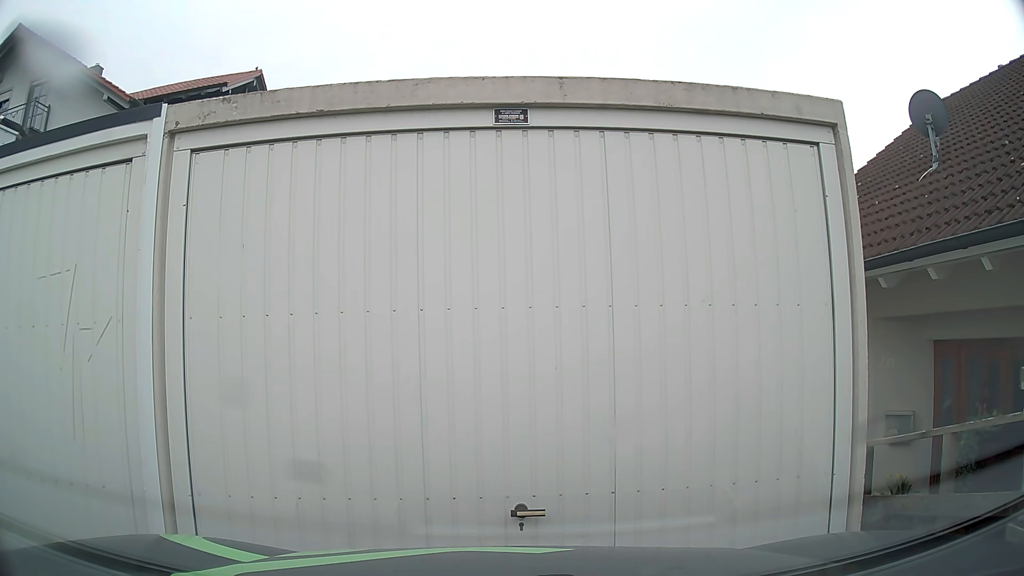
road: residential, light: Day
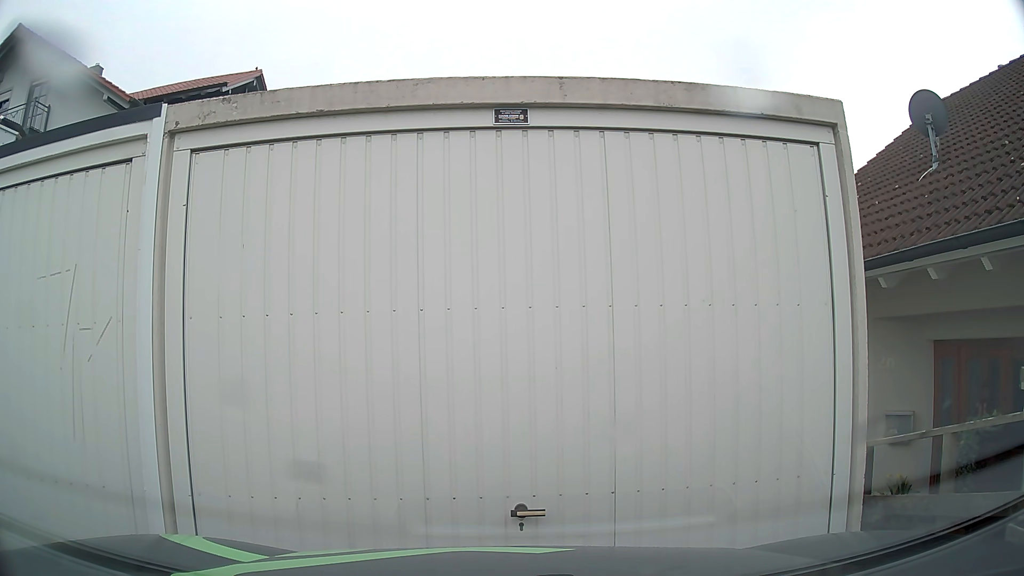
(0.0, 0.0) m; 0°
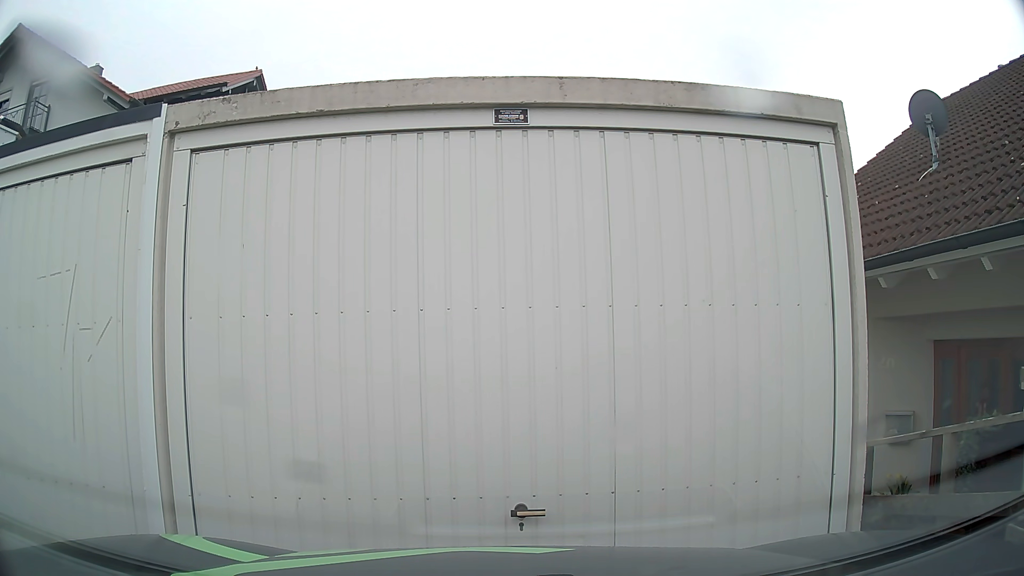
(0.0, 0.0) m; 0°
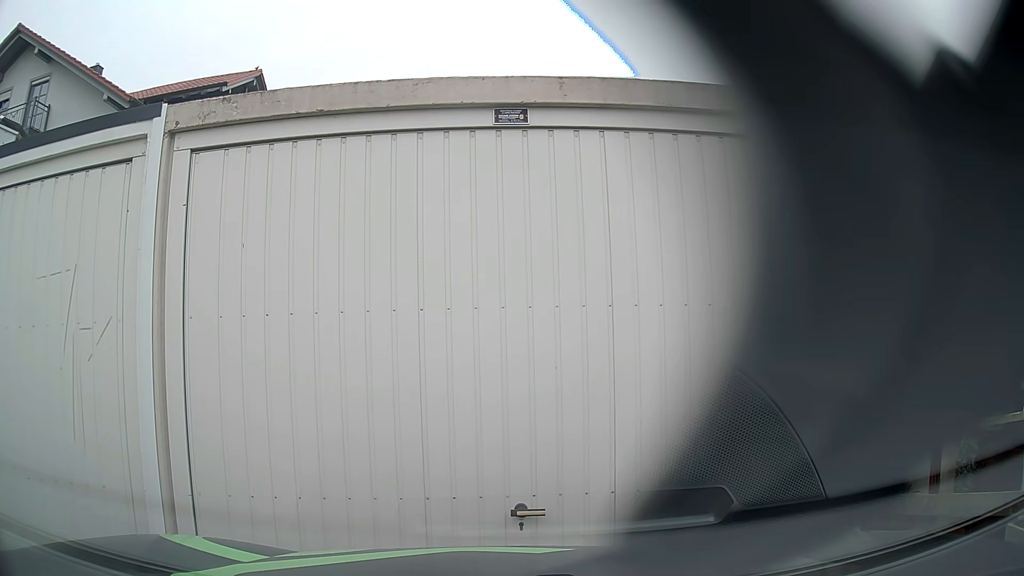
(0.0, 0.0) m; 0°
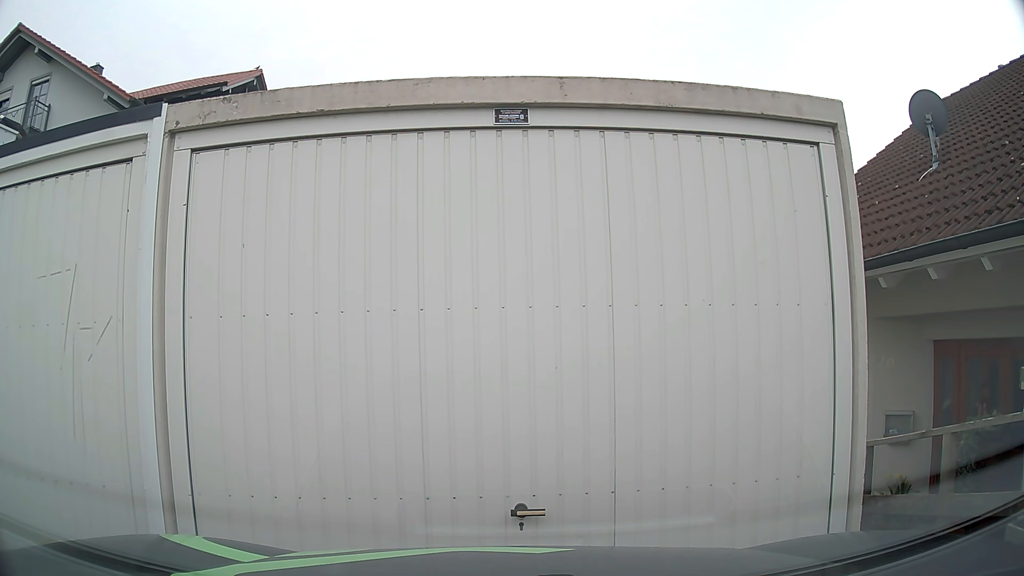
(0.0, 0.0) m; 0°
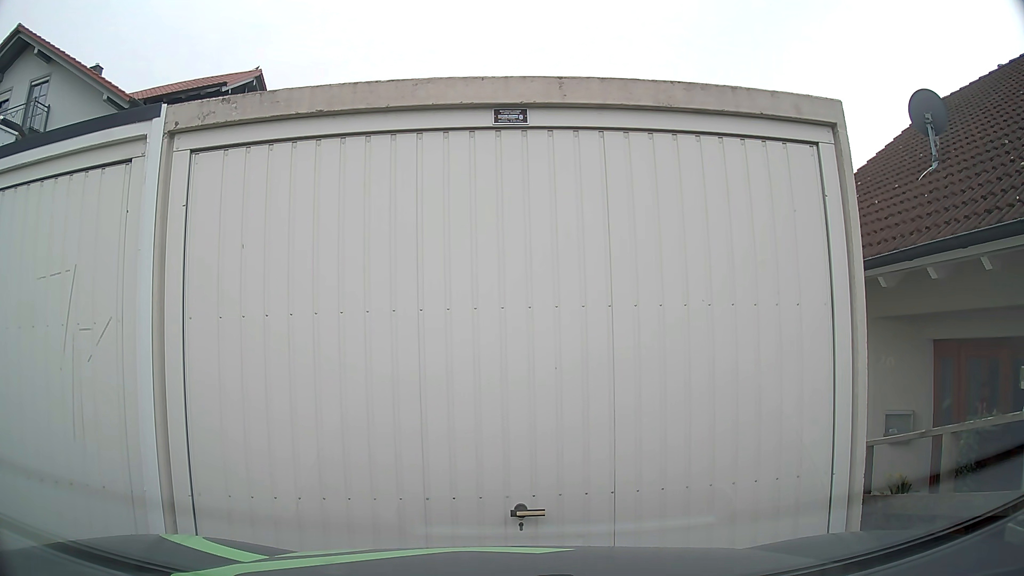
(0.0, 0.0) m; 0°
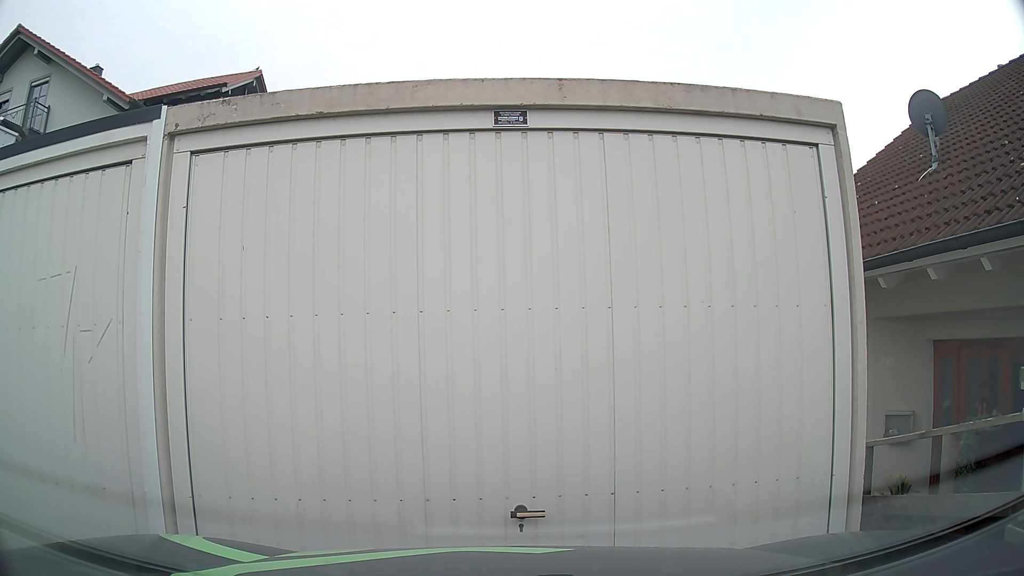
(0.0, 0.0) m; 0°
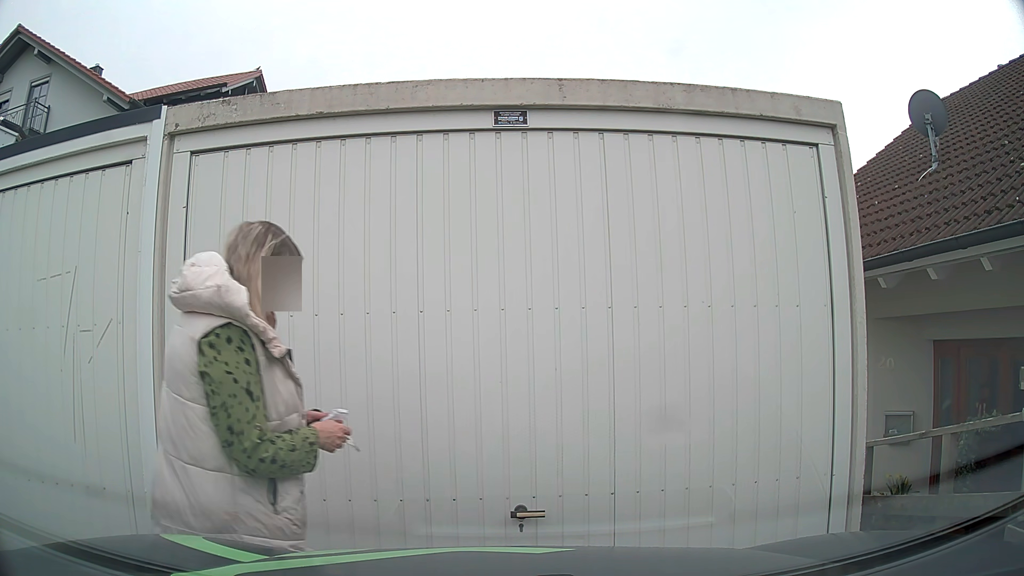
(0.0, 0.0) m; 0°
